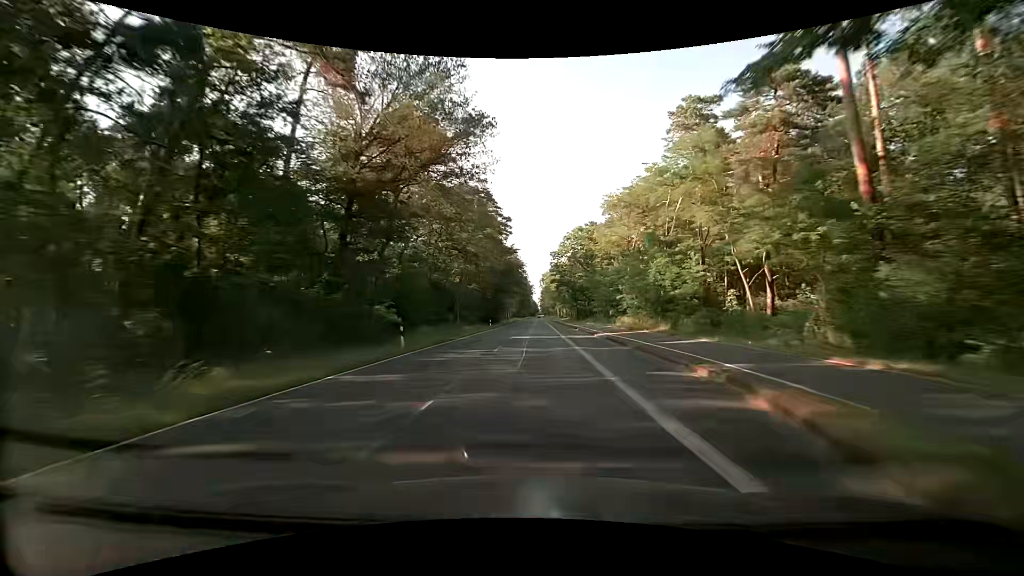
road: secondary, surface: asphalt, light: Day
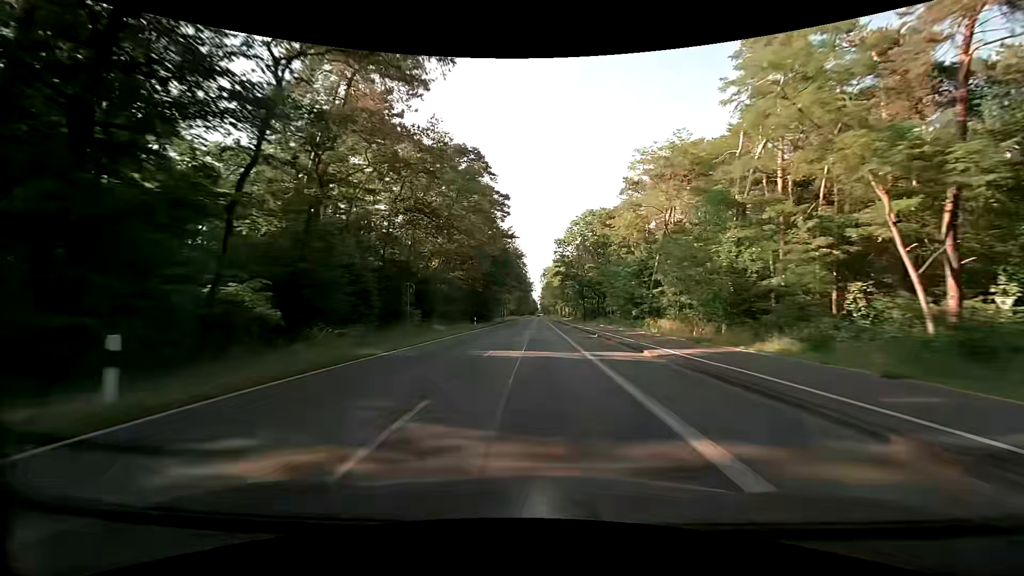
(+0.1, +15.8) m; 0°
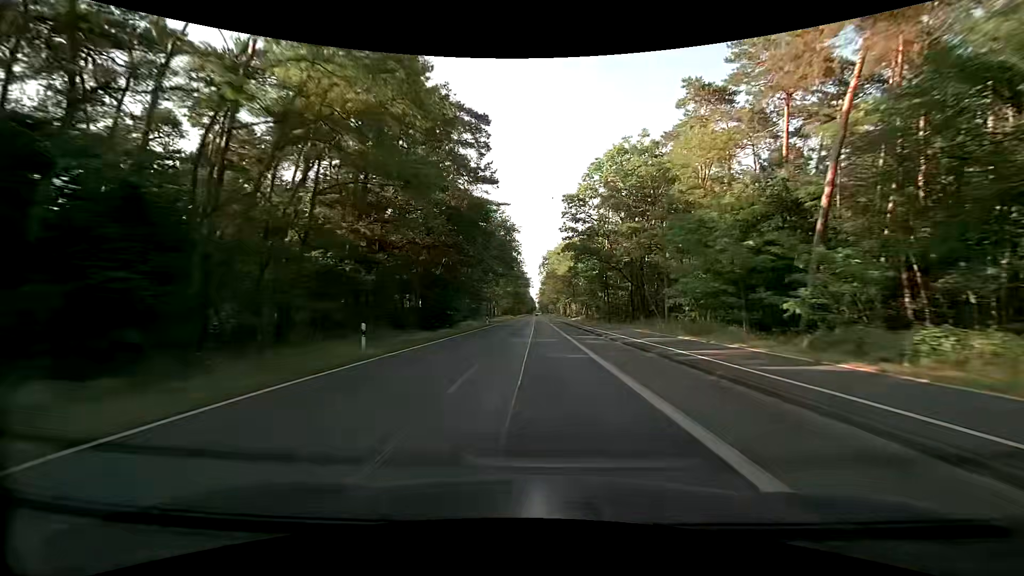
(0.0, +31.6) m; 0°
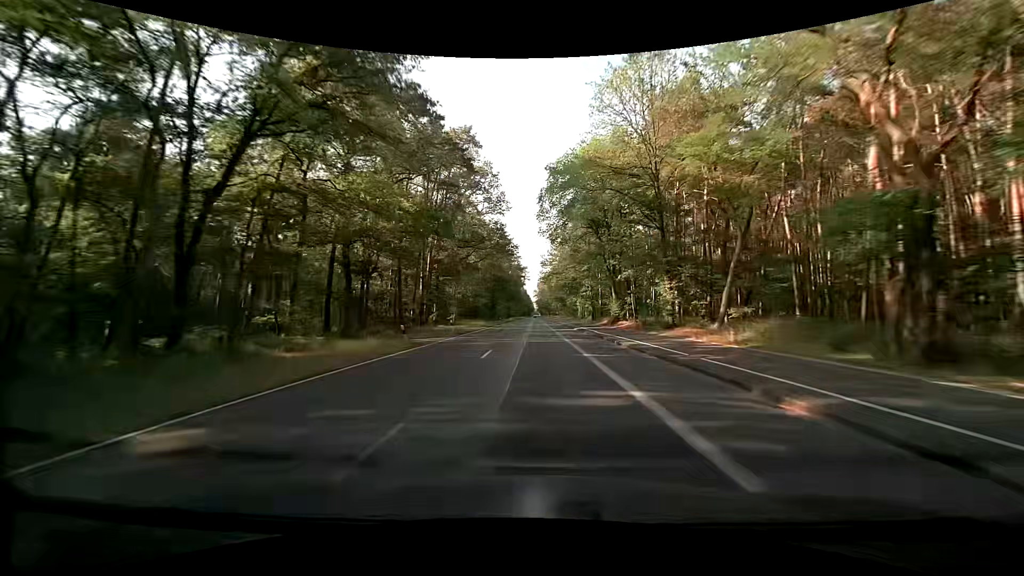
(+0.6, +79.0) m; 0°
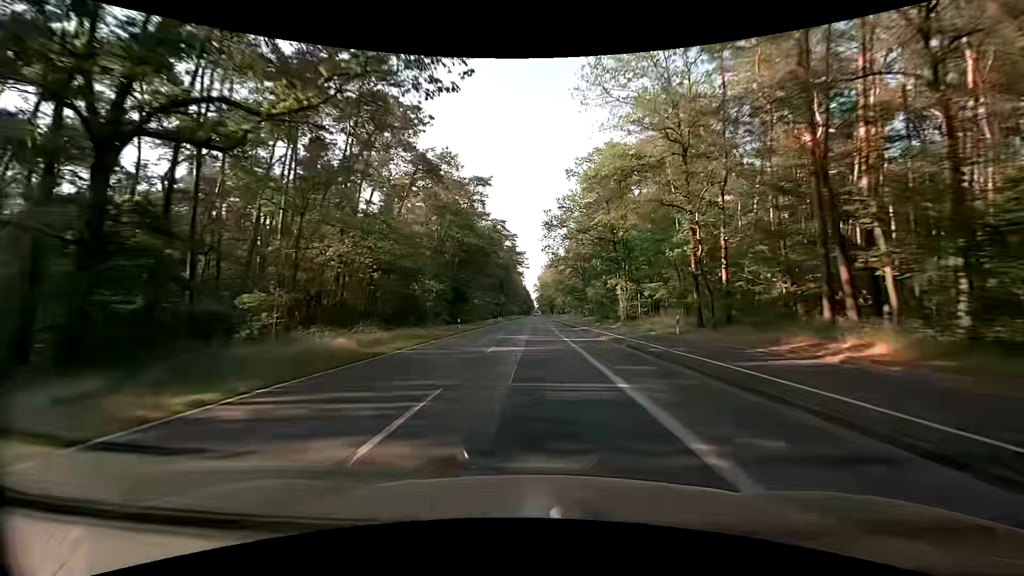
(-0.1, +47.4) m; 0°
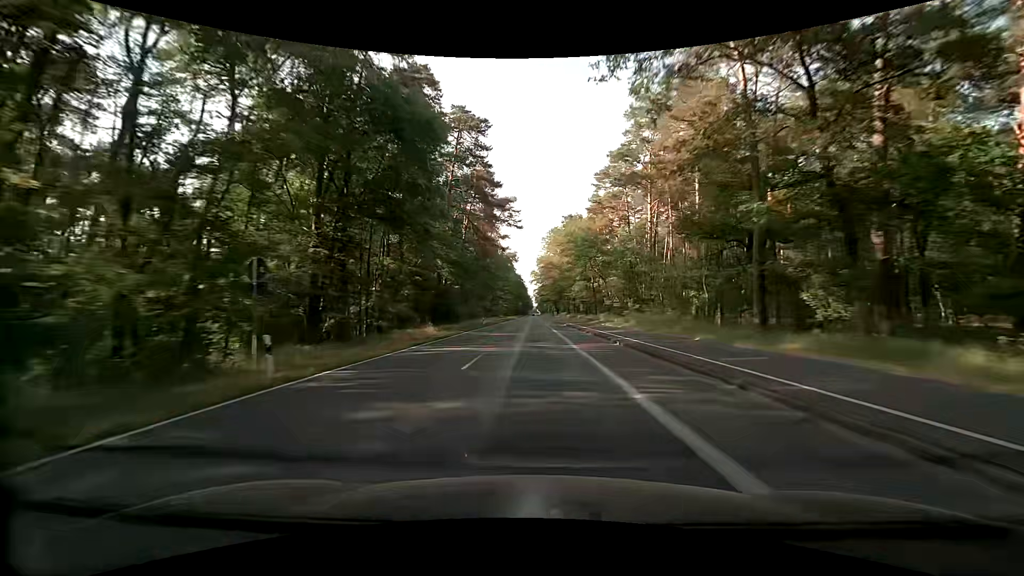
(+0.4, +79.0) m; 0°
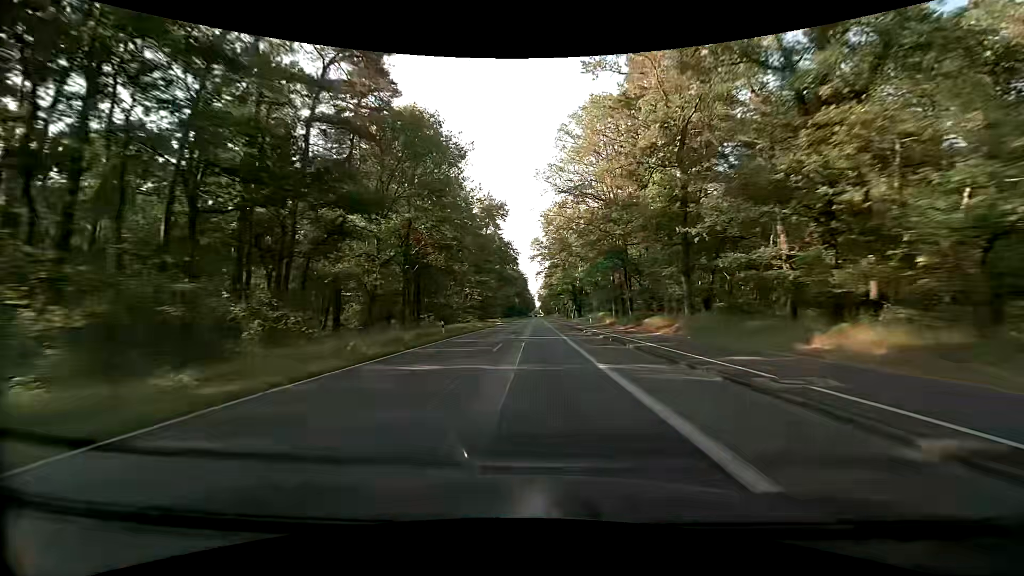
(-0.1, +79.0) m; 0°
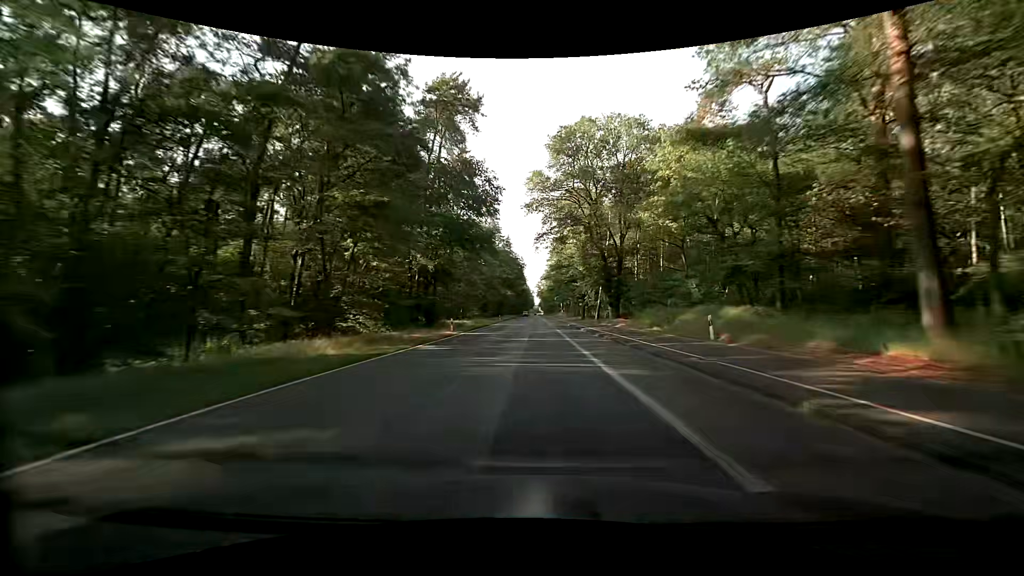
(0.0, +47.3) m; 0°
(0, +10) (0, +20) (0, +30) (0, +40) (0, +50) (0, +60) (0, +70) (0, +80) (0, +90) (0, +100) m
